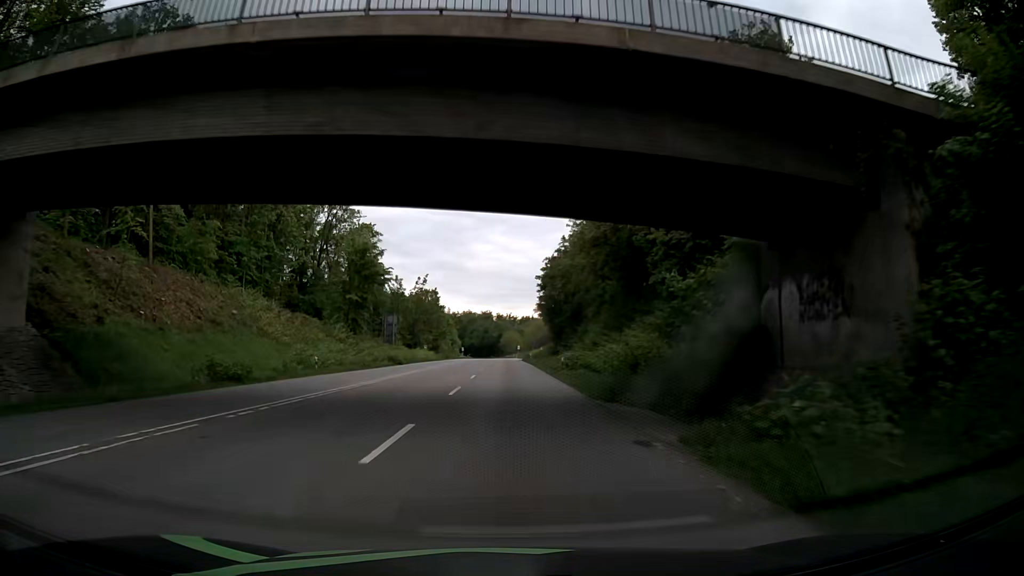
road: secondary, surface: asphalt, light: Day
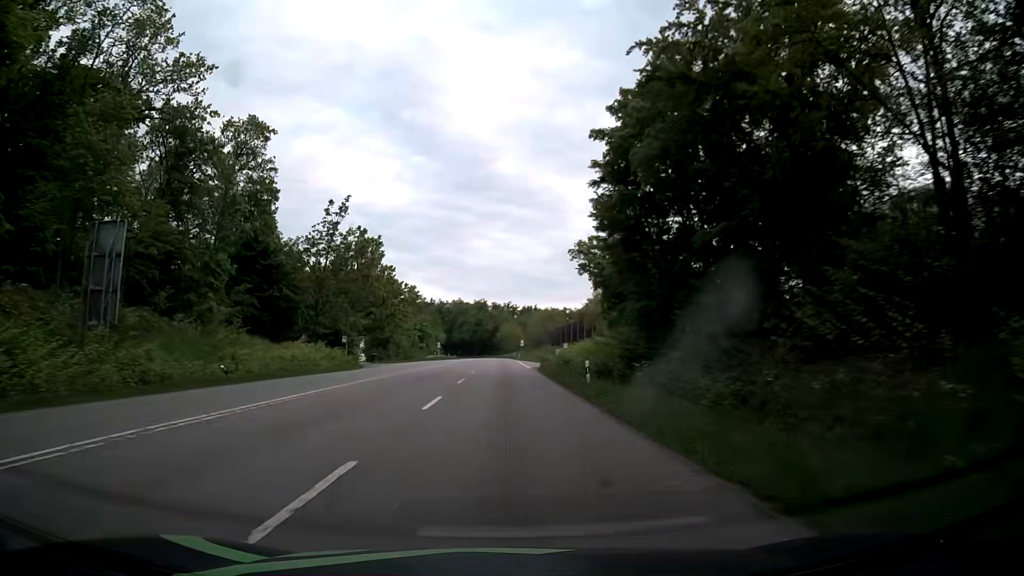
(-0.8, +62.3) m; -1°
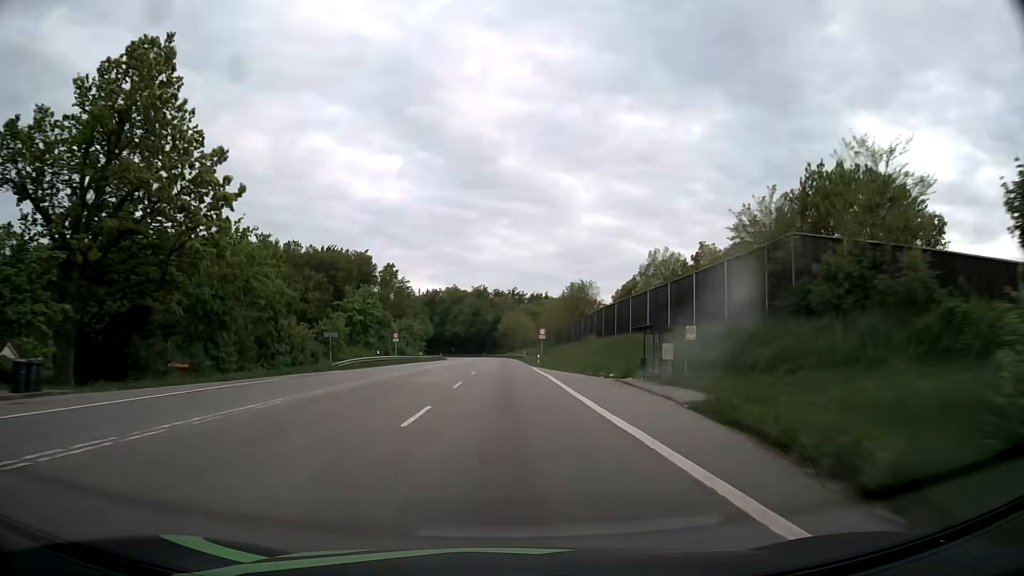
(0.0, +54.7) m; 0°
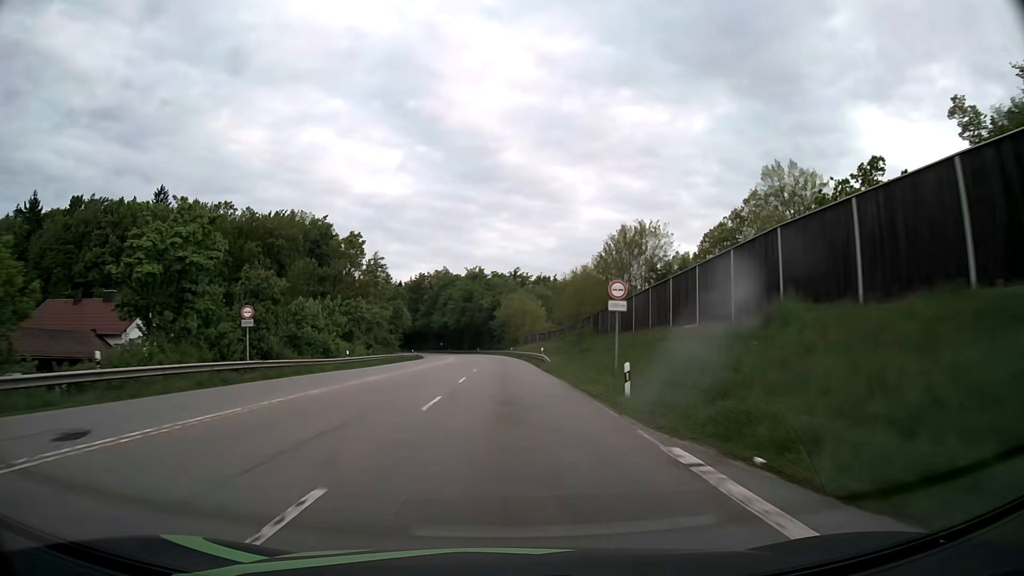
(0.0, +43.8) m; 0°
(0, +10) (0, +20) (0, +30) (0, +40) (0, +50) (-1, +60) (-1, +70) (-1, +80) (-2, +90) (-3, +100) m
